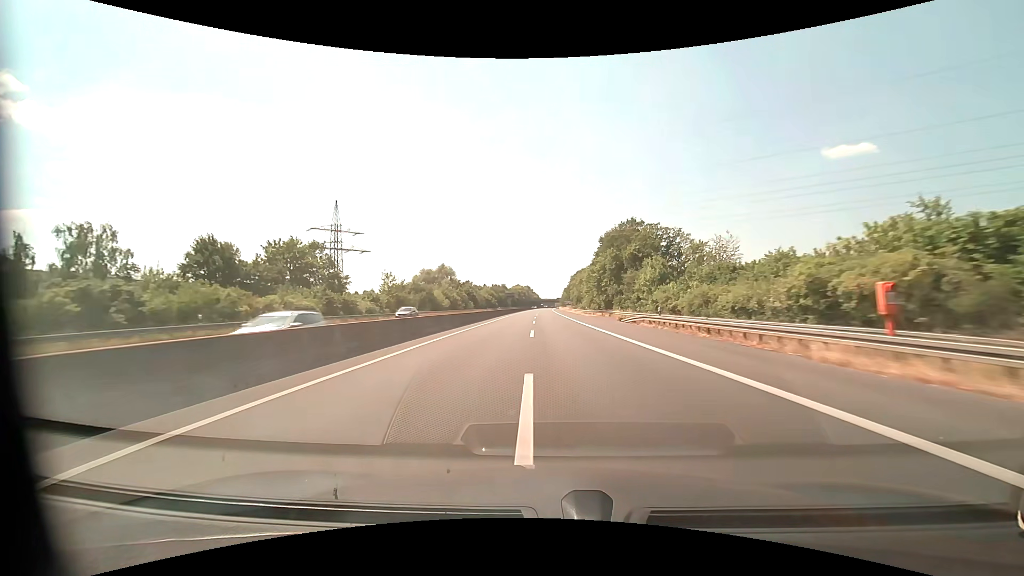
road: motorway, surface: asphalt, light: Day
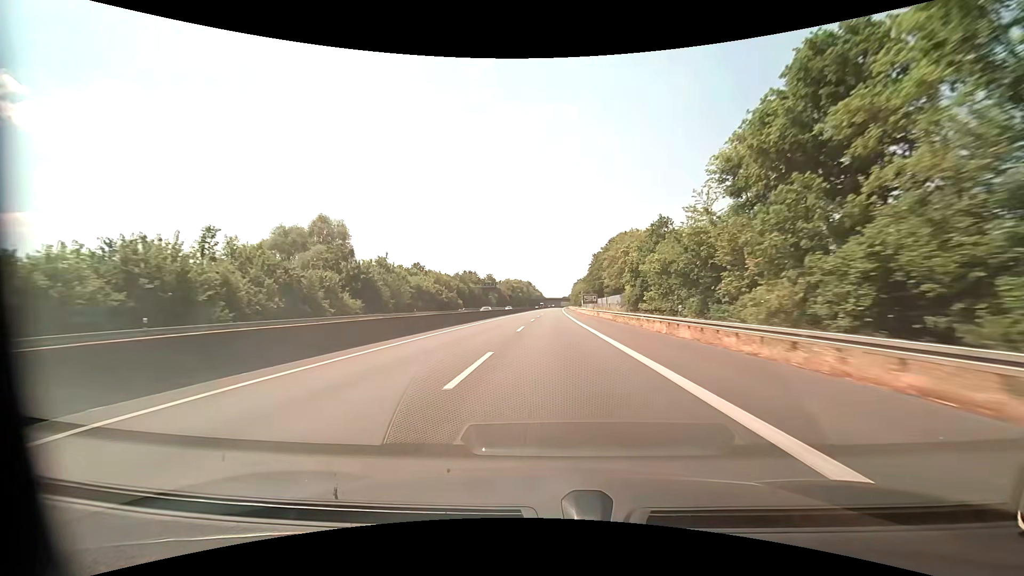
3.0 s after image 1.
(+0.3, +103.7) m; -1°
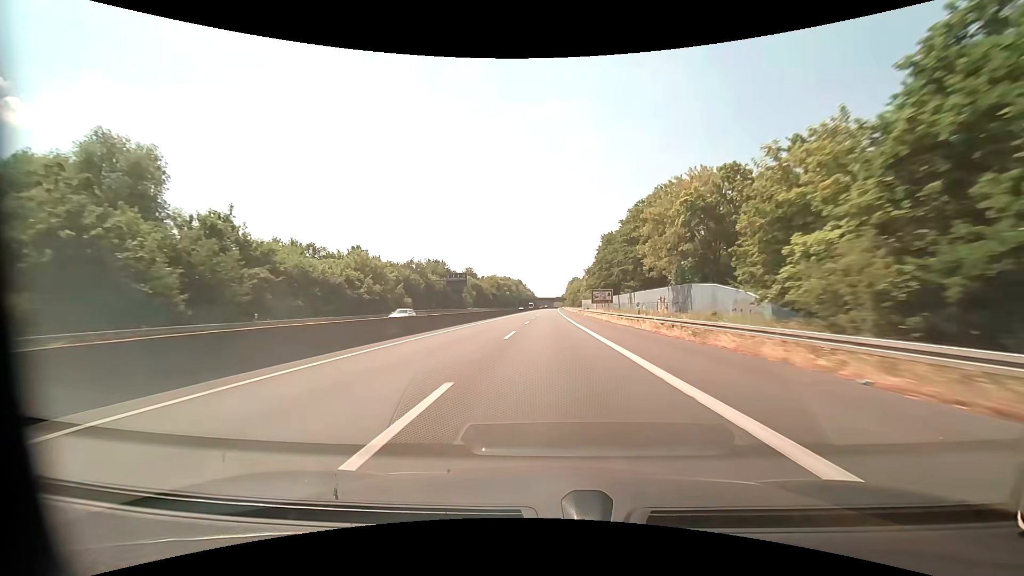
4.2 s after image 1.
(+0.3, +41.5) m; +1°
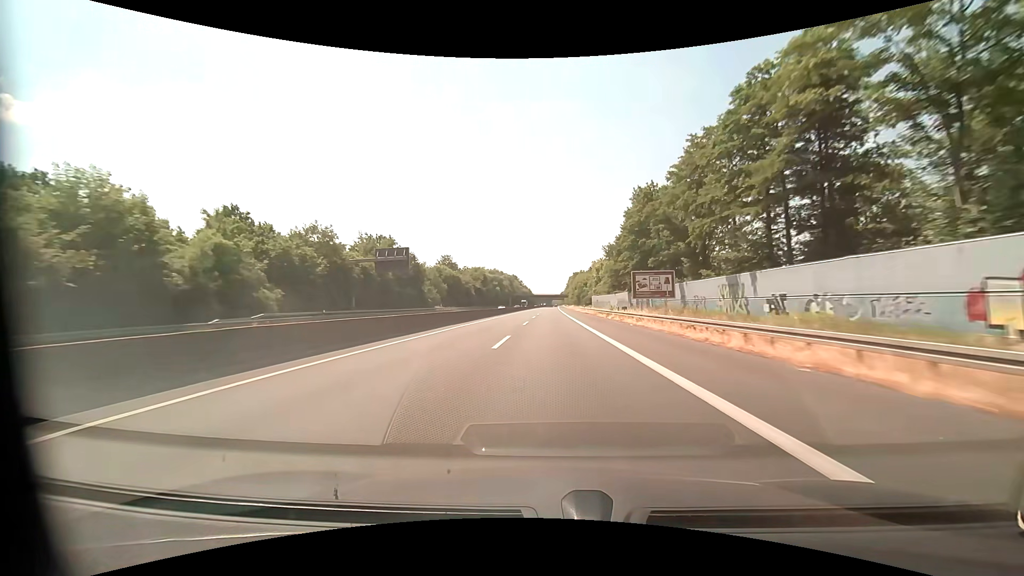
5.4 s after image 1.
(0.0, +41.4) m; 0°
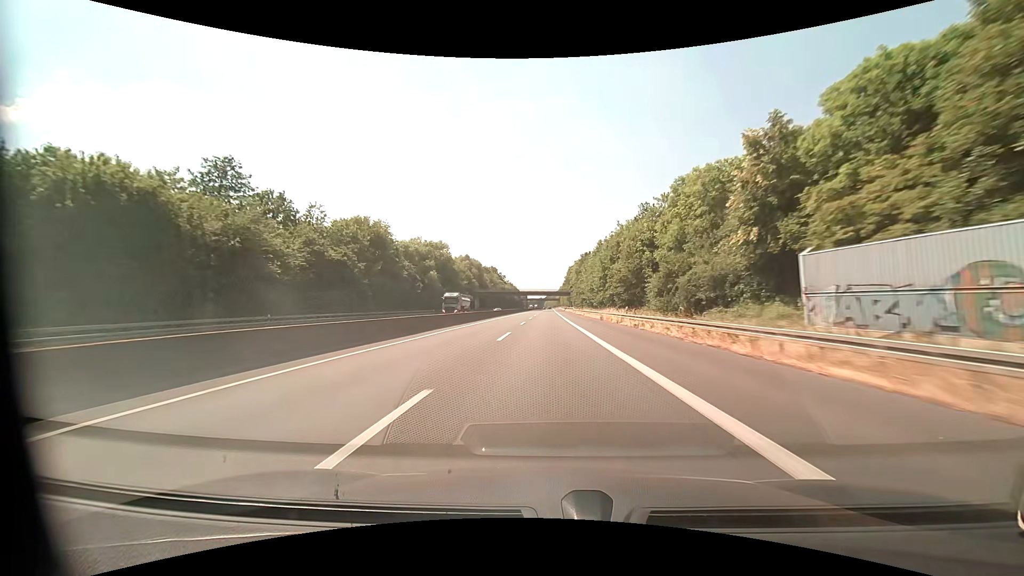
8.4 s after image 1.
(+1.1, +103.4) m; +1°
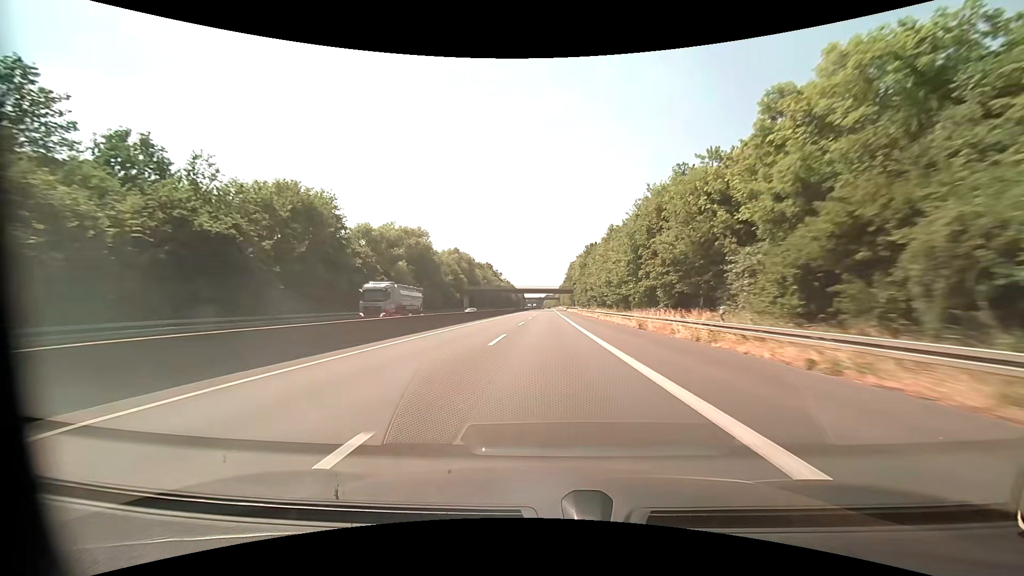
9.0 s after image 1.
(0.0, +20.6) m; 0°
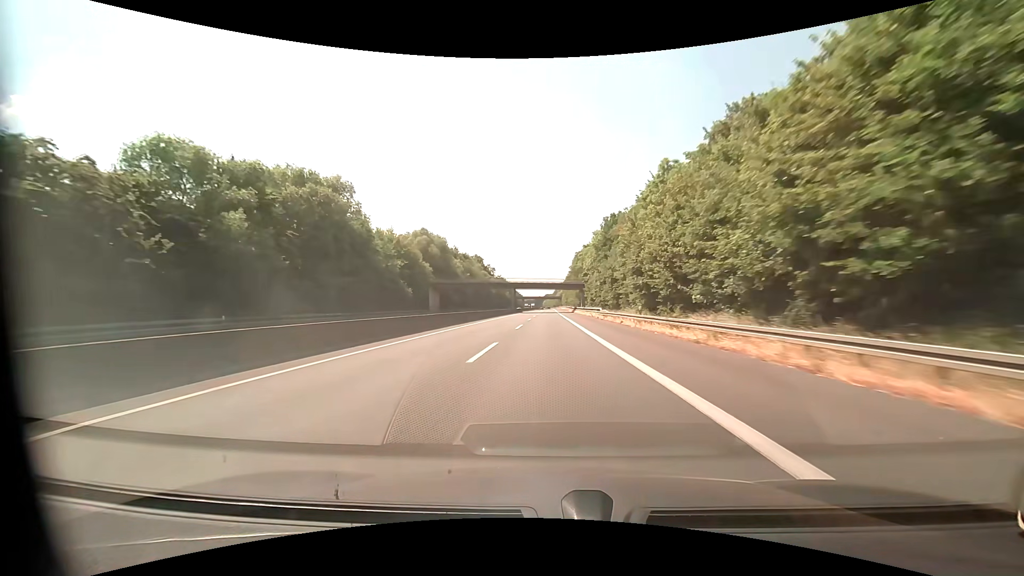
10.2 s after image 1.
(-0.1, +41.2) m; 0°
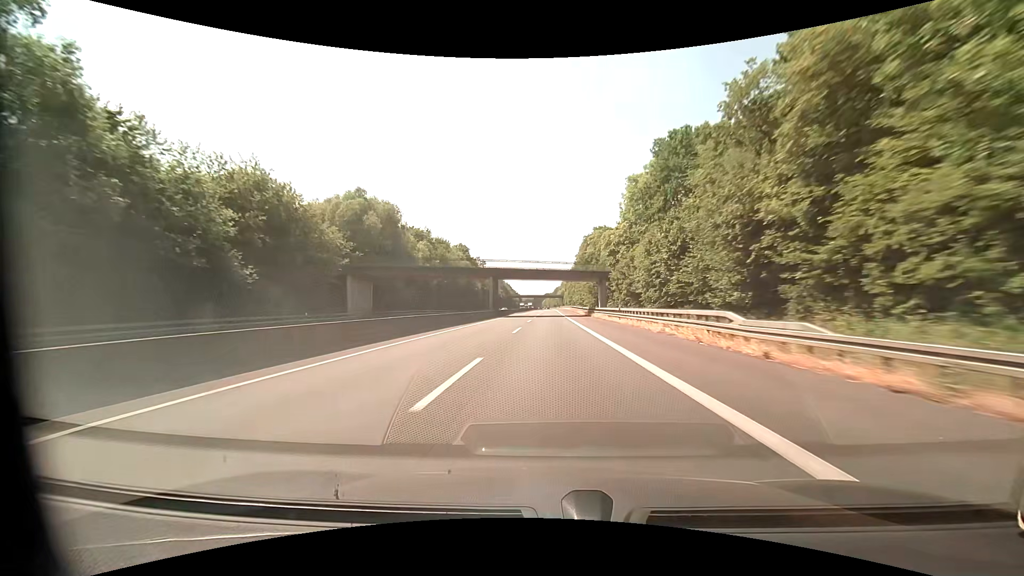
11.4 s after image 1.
(0.0, +41.2) m; 0°
(0, +10) (0, +20) (0, +30) (0, +40) (0, +50) (0, +60) (0, +70) (0, +80) (+1, +90) (+1, +100) m
